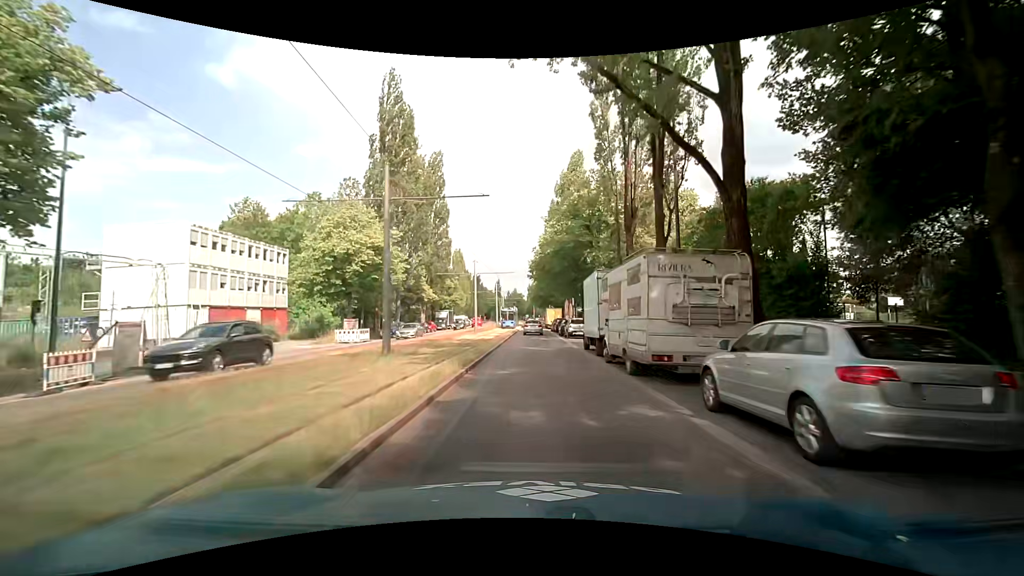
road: secondary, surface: asphalt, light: Day
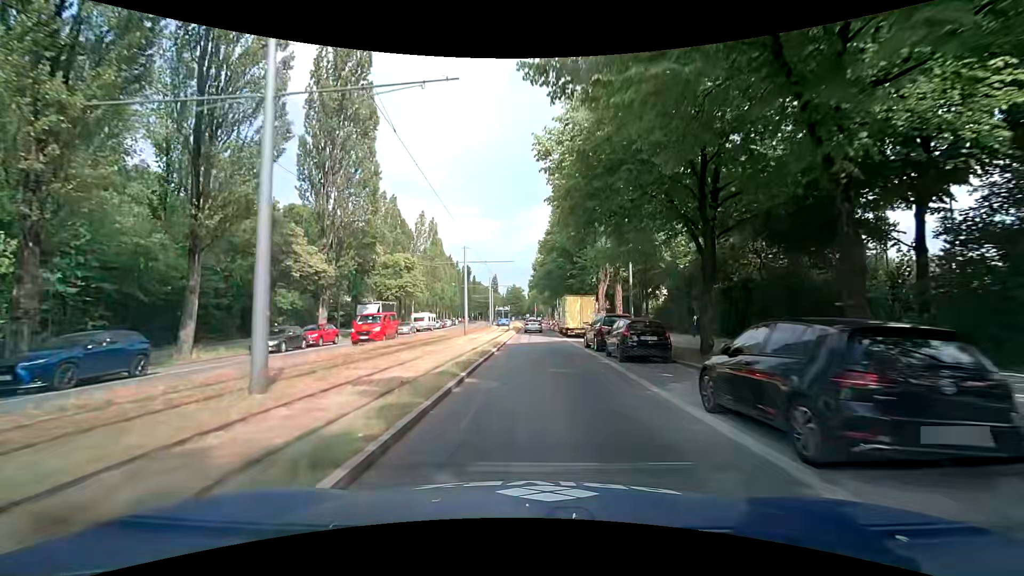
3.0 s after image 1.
(+0.3, +37.9) m; 0°
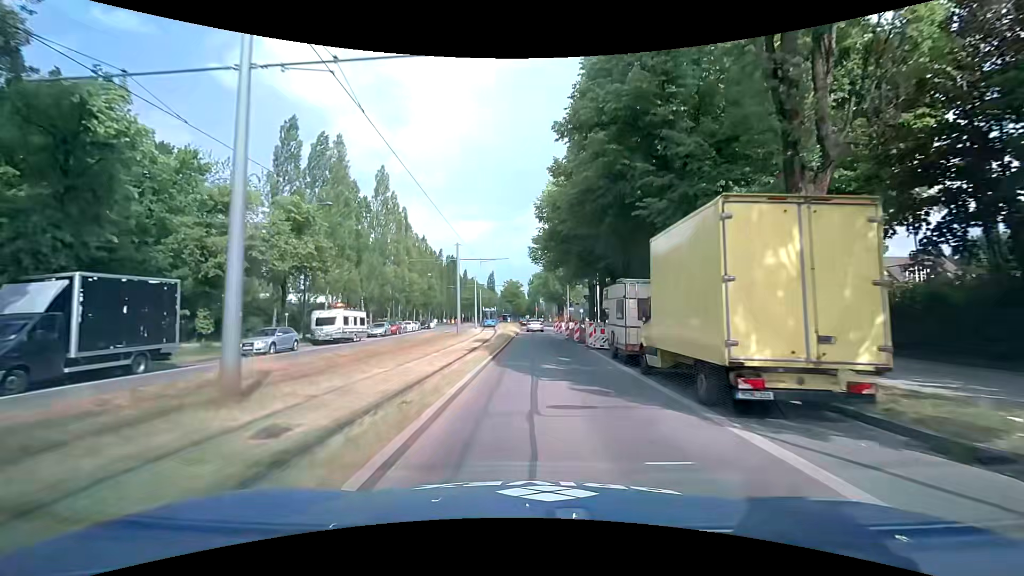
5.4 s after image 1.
(+0.1, +30.3) m; +1°
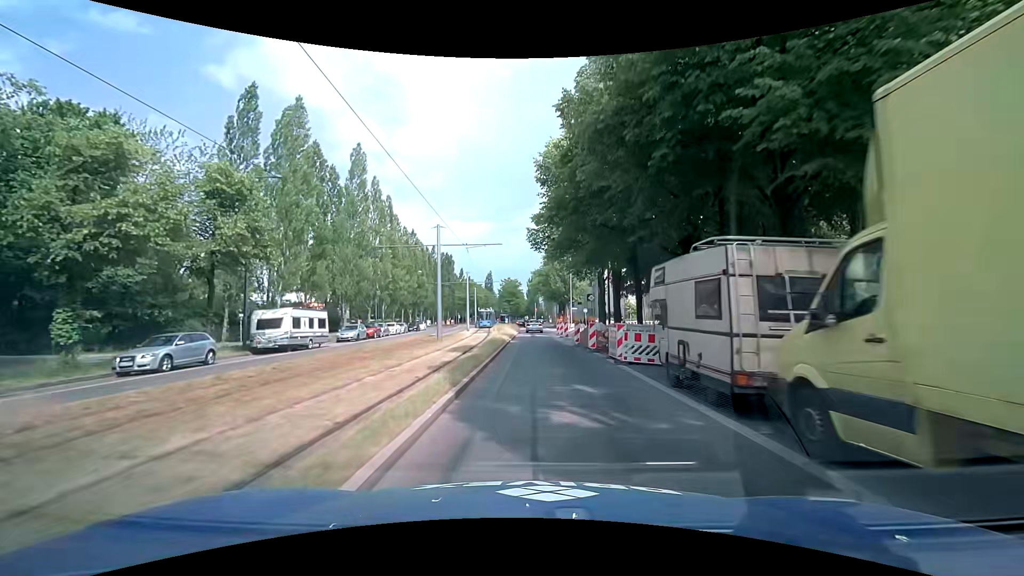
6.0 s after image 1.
(-0.1, +7.6) m; -1°
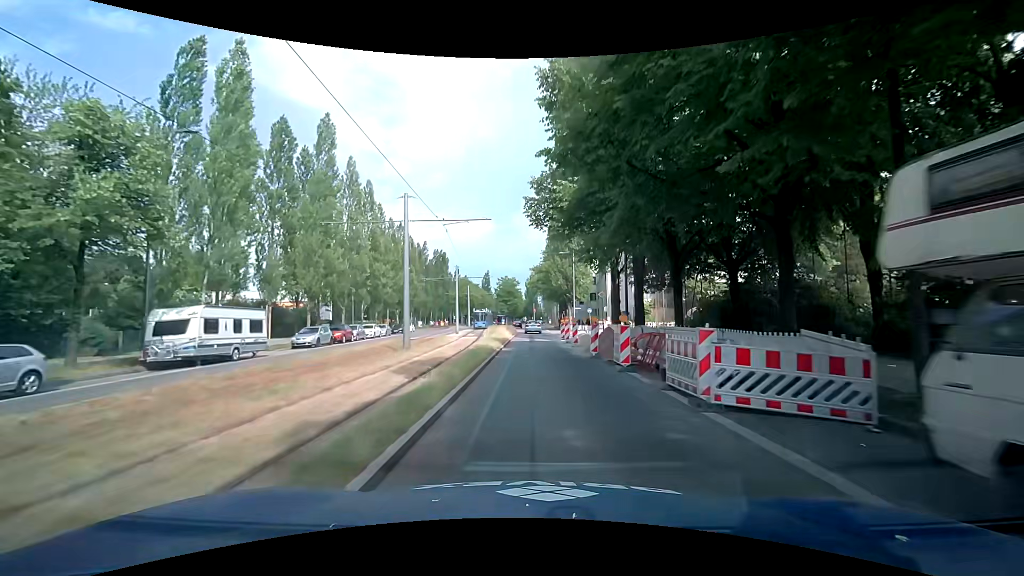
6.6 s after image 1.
(0.0, +7.6) m; 0°
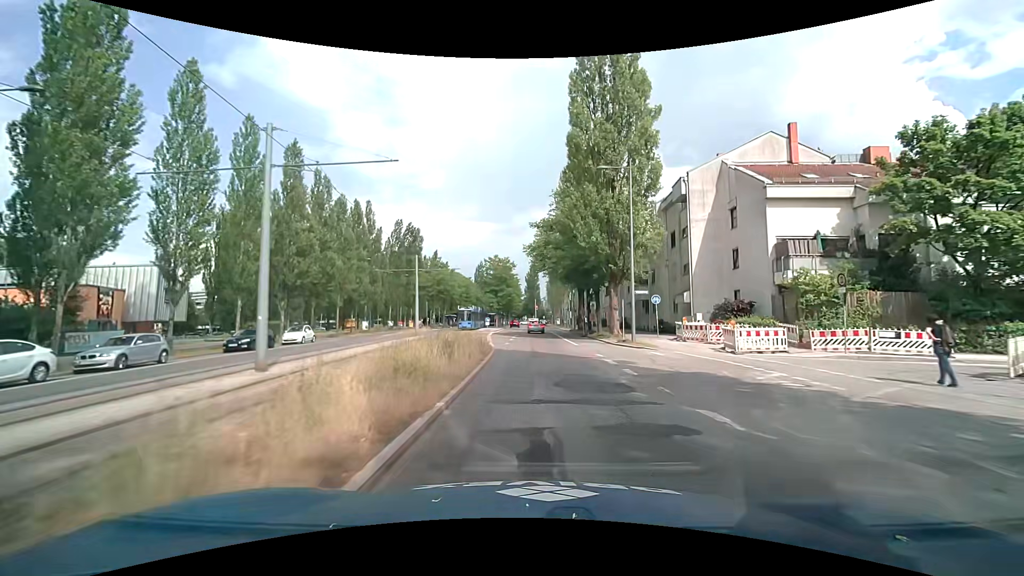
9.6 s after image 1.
(+0.5, +37.3) m; 0°
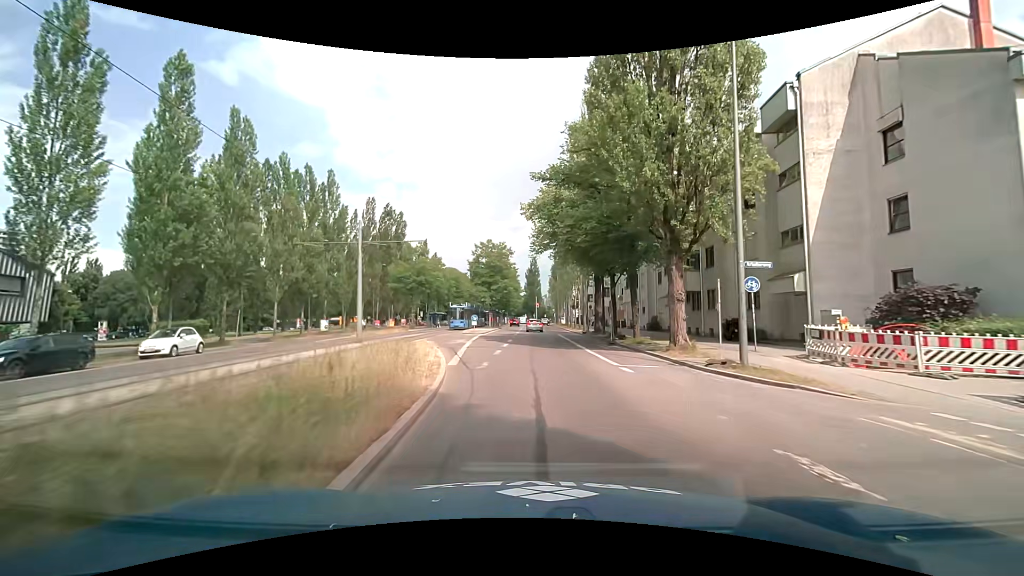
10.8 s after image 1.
(+0.1, +14.6) m; +1°
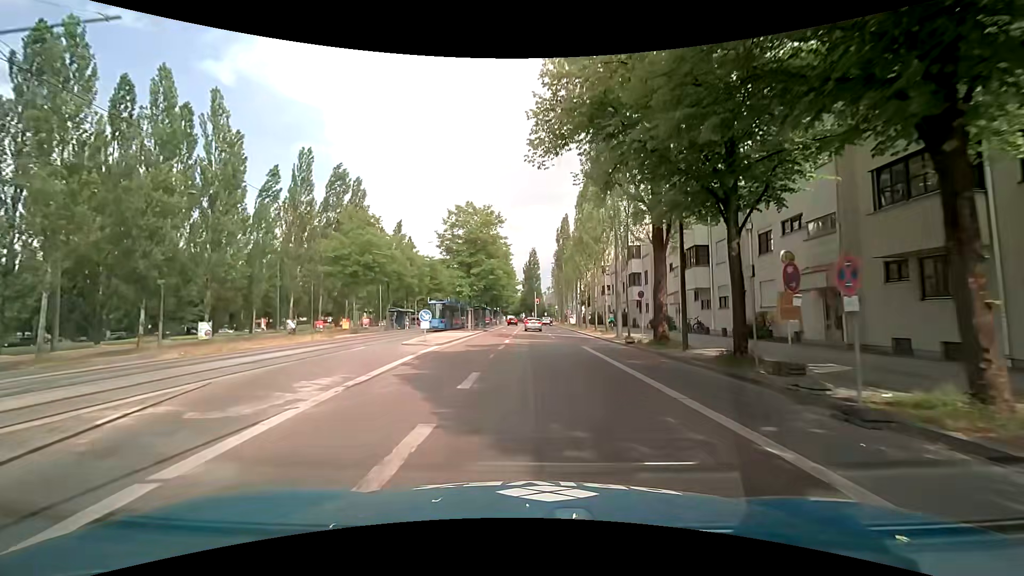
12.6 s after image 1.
(-0.2, +21.4) m; 0°
